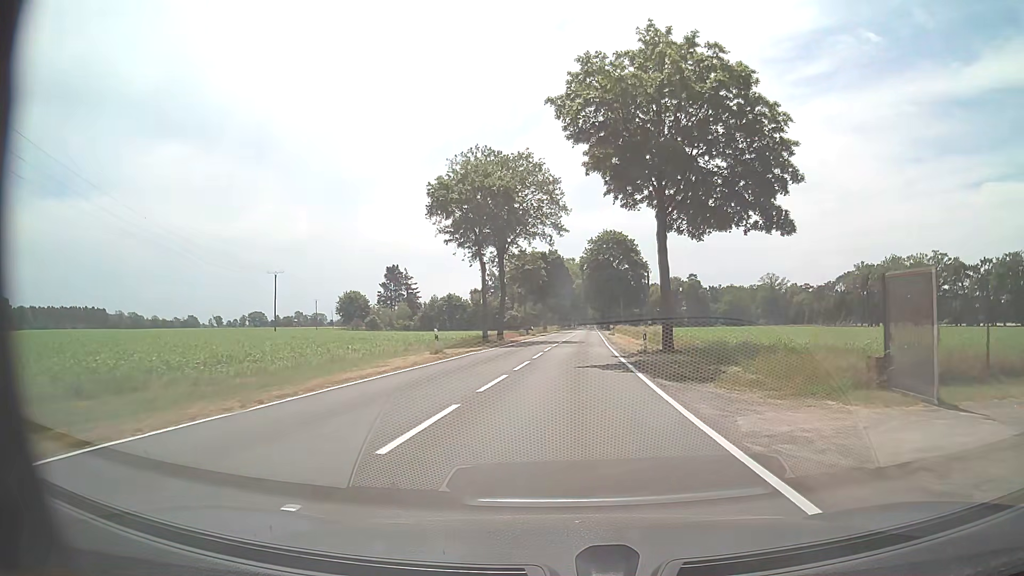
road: tertiary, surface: asphalt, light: Day
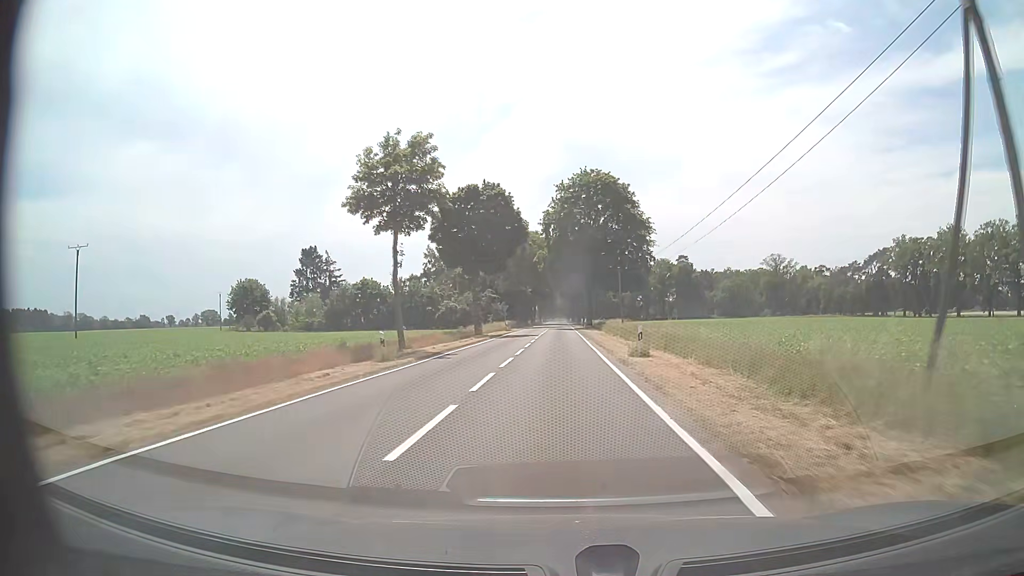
(+1.8, +48.7) m; +3°
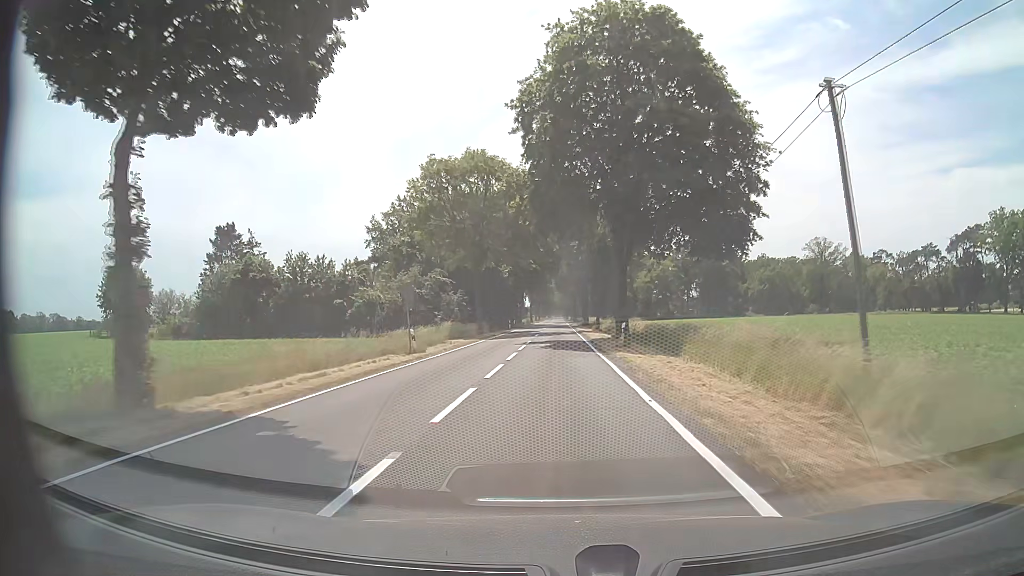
(-0.2, +46.1) m; 0°
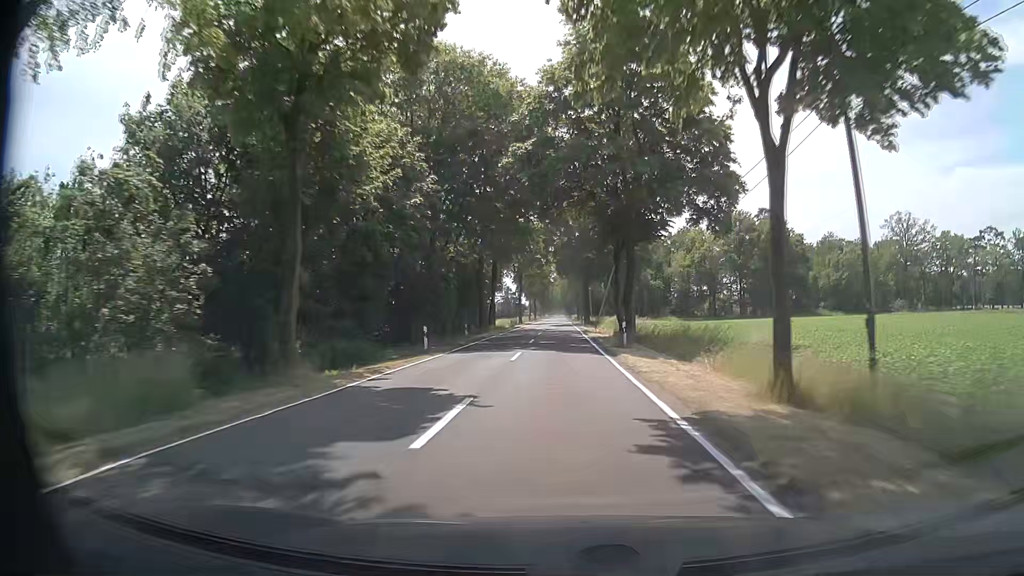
(0.0, +50.5) m; 0°
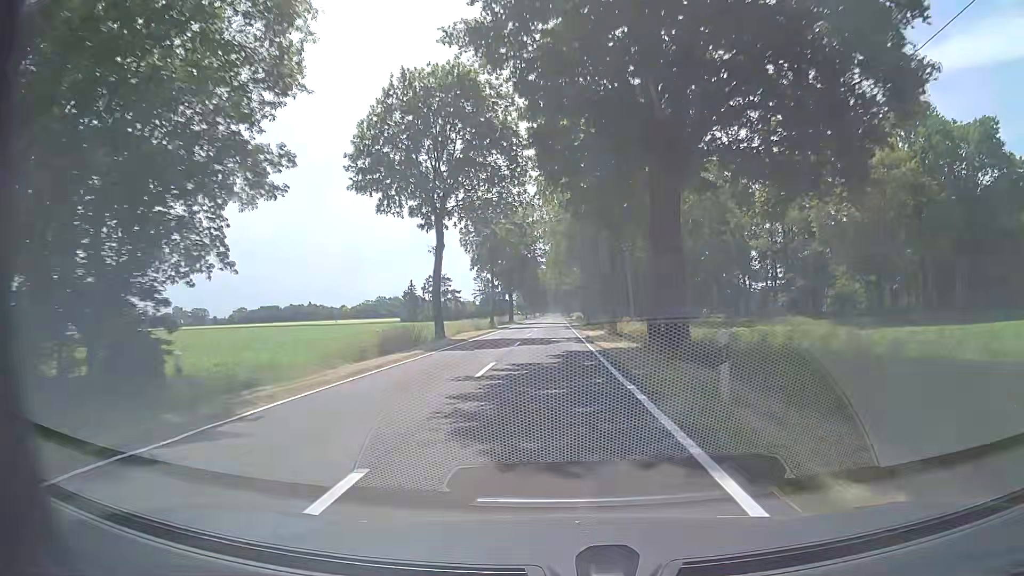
(+0.3, +68.5) m; 0°
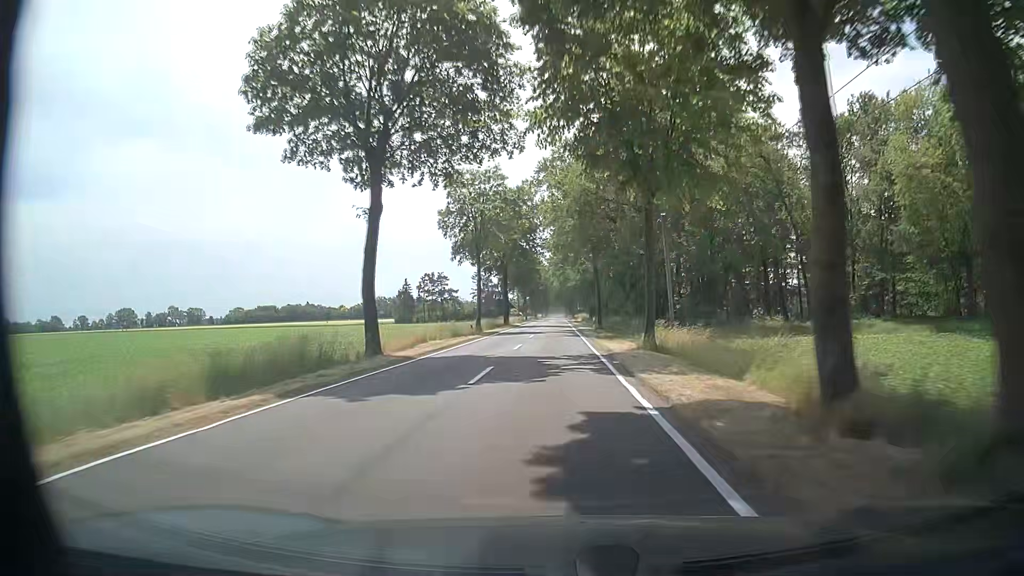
(0.0, +14.3) m; -1°
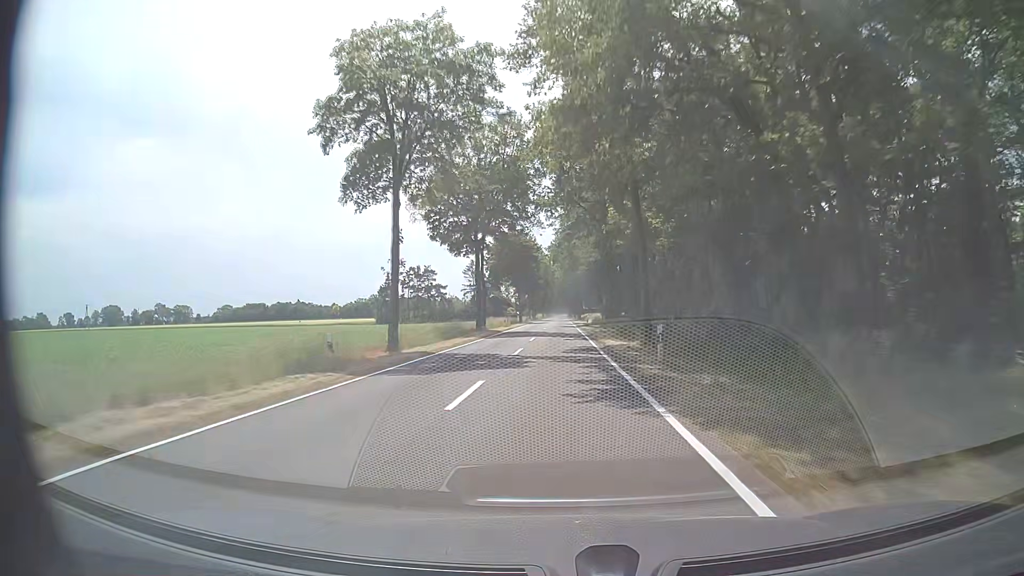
(0.0, +29.0) m; 0°
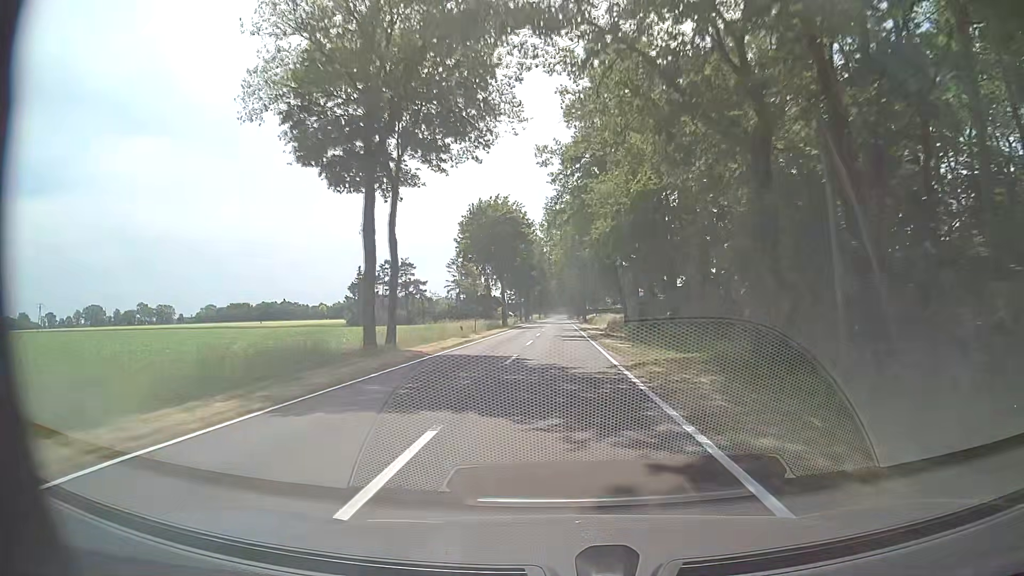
(0.0, +29.7) m; 0°
(0, +10) (0, +20) (0, +30) (0, +40) (0, +50) (0, +60) (0, +70) (0, +80) (0, +90) (+1, +100) m
